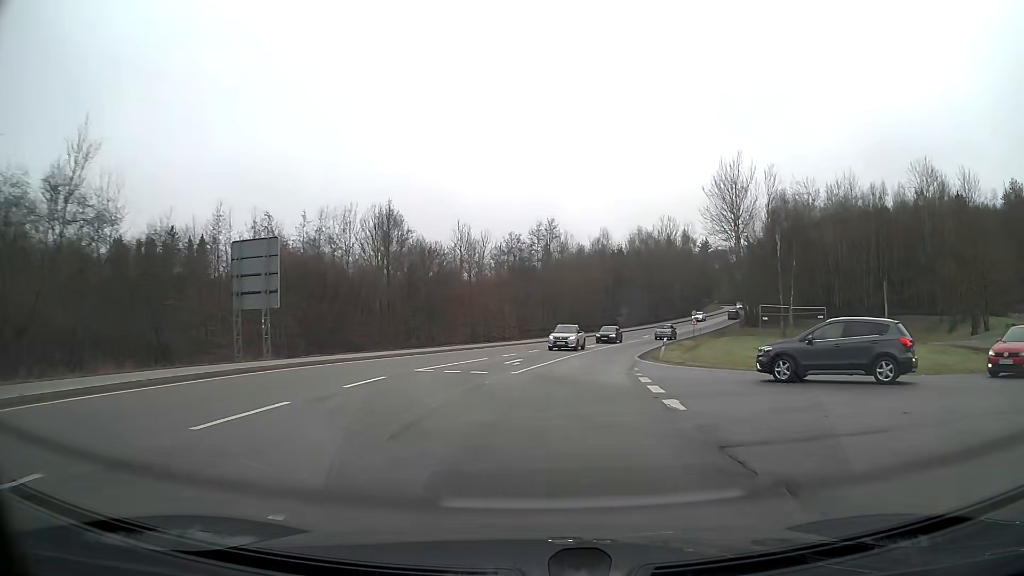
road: primary_link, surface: asphalt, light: Day
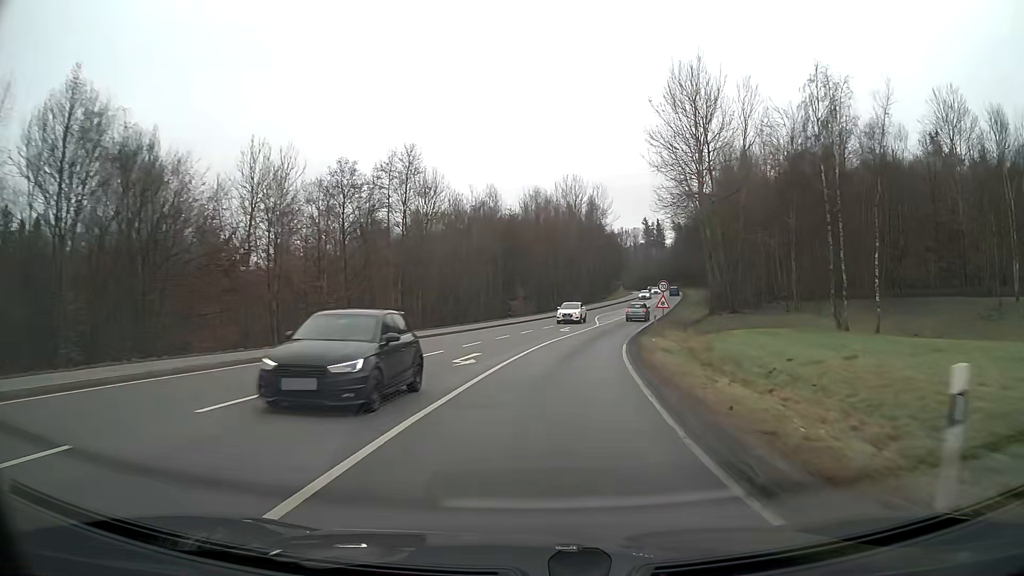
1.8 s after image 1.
(+2.5, +30.0) m; +10°
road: secondary
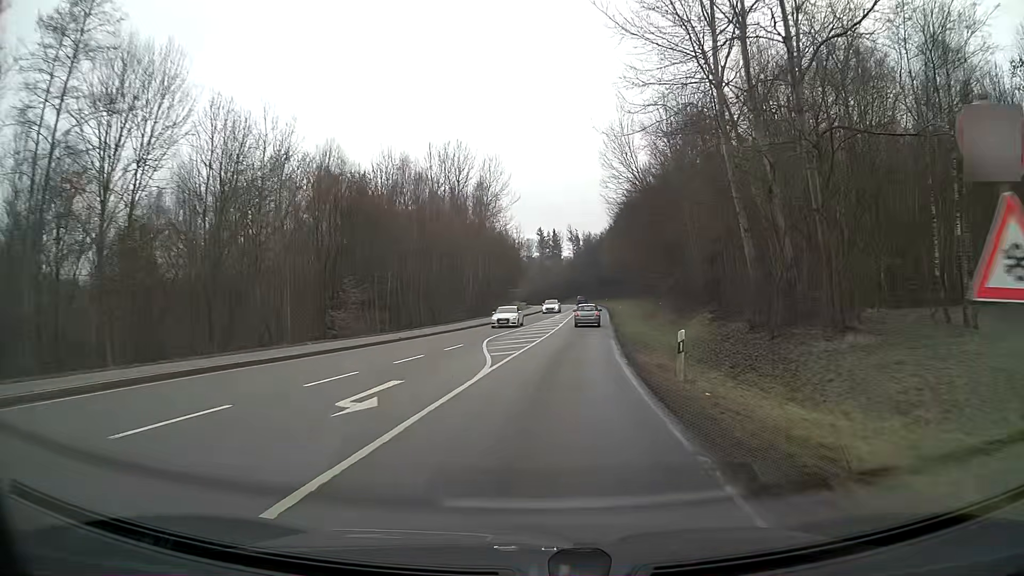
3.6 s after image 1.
(+2.6, +31.3) m; +9°
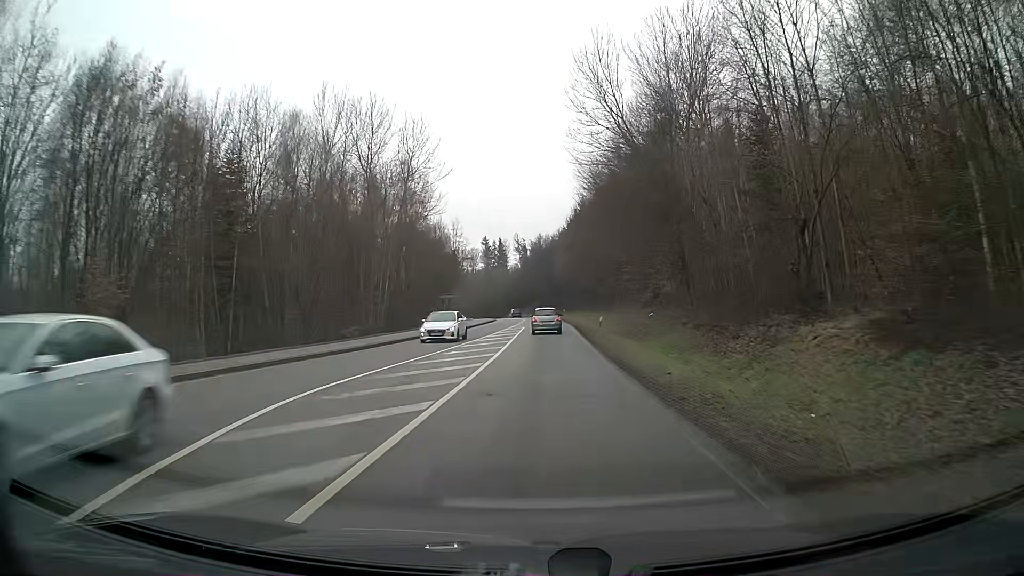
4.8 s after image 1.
(+0.8, +21.4) m; +4°
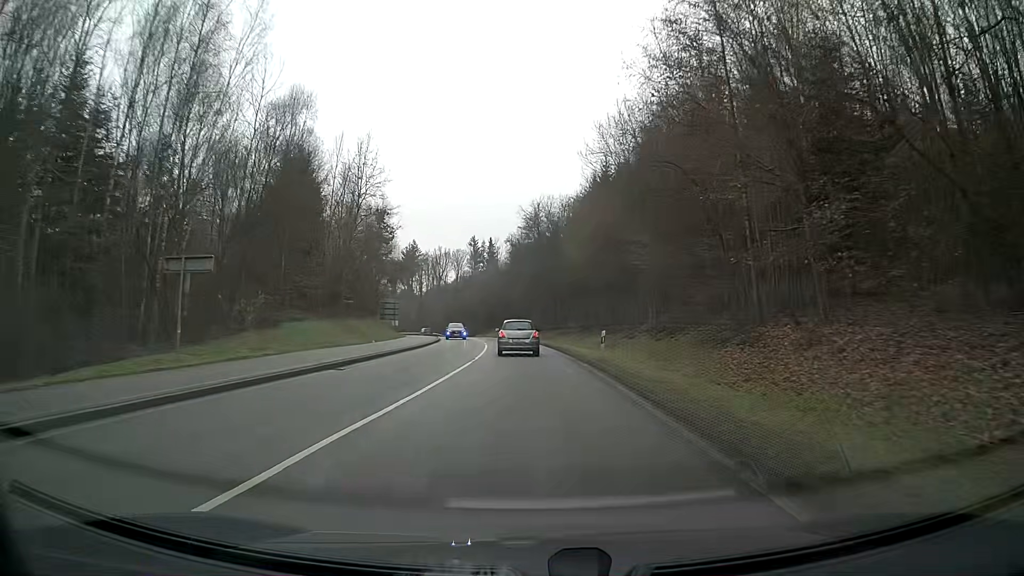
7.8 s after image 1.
(0.0, +52.4) m; 0°
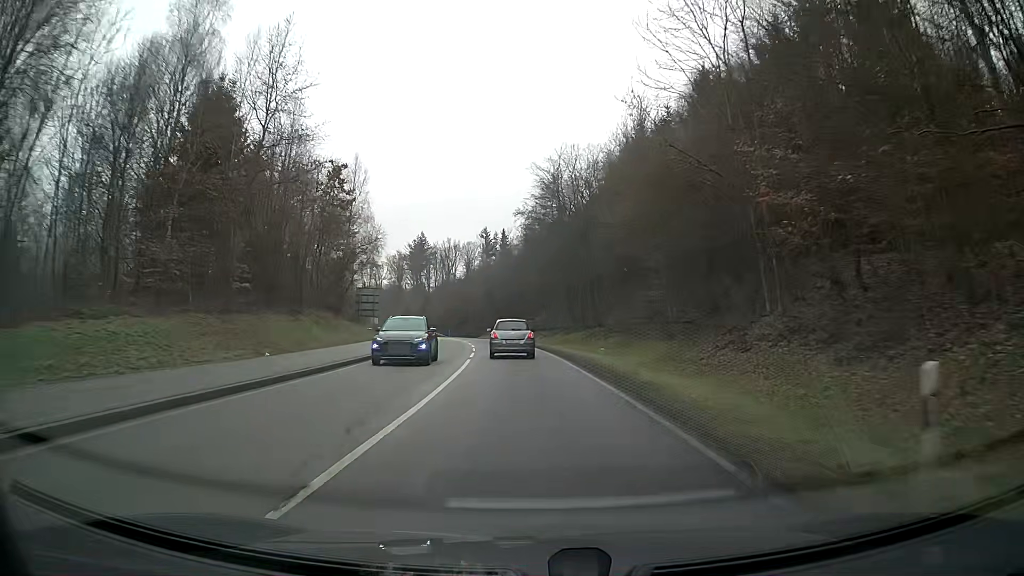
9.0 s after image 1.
(-0.3, +19.7) m; -2°
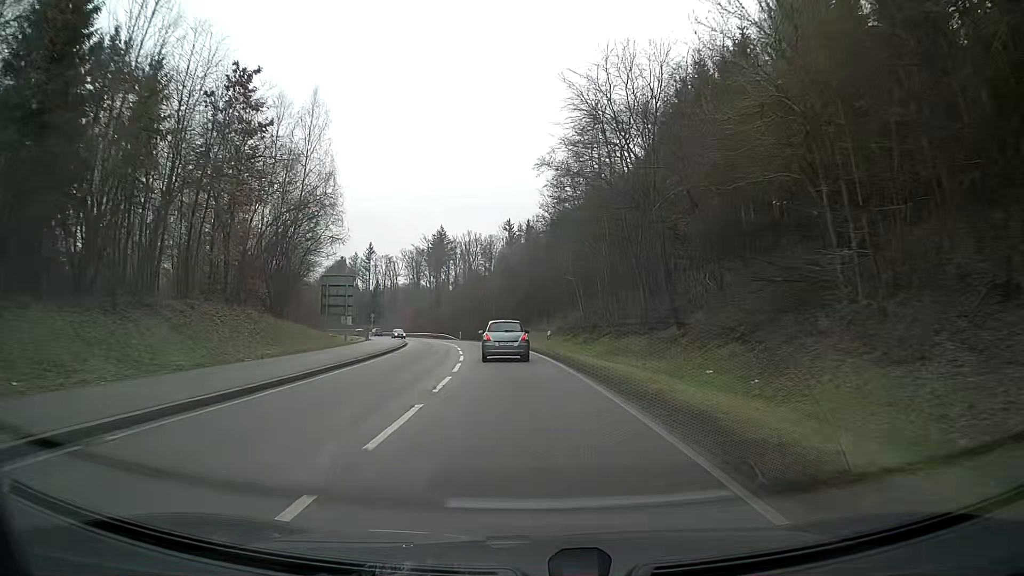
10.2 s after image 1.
(-0.4, +19.5) m; -2°
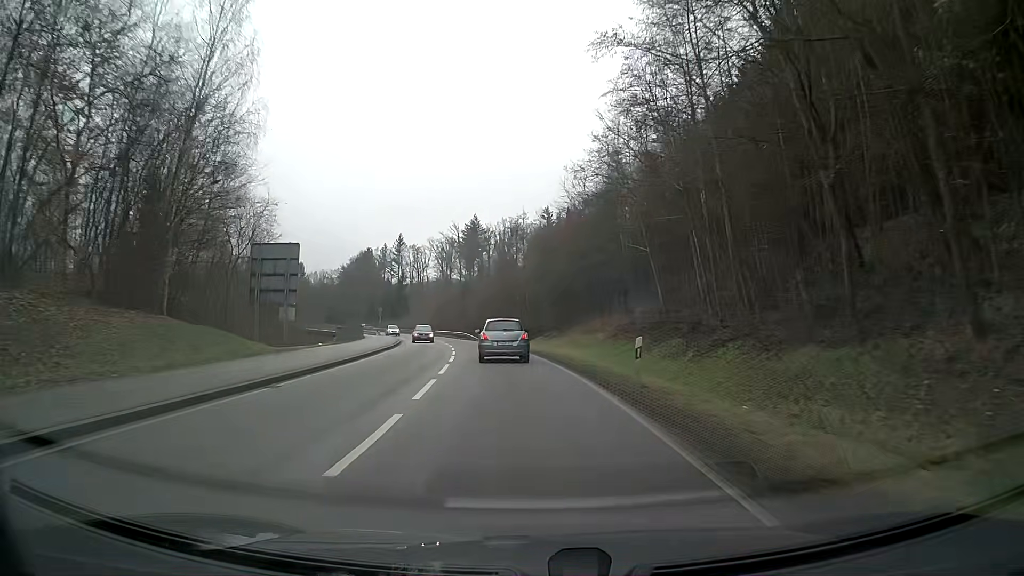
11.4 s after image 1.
(-0.5, +19.5) m; -3°
